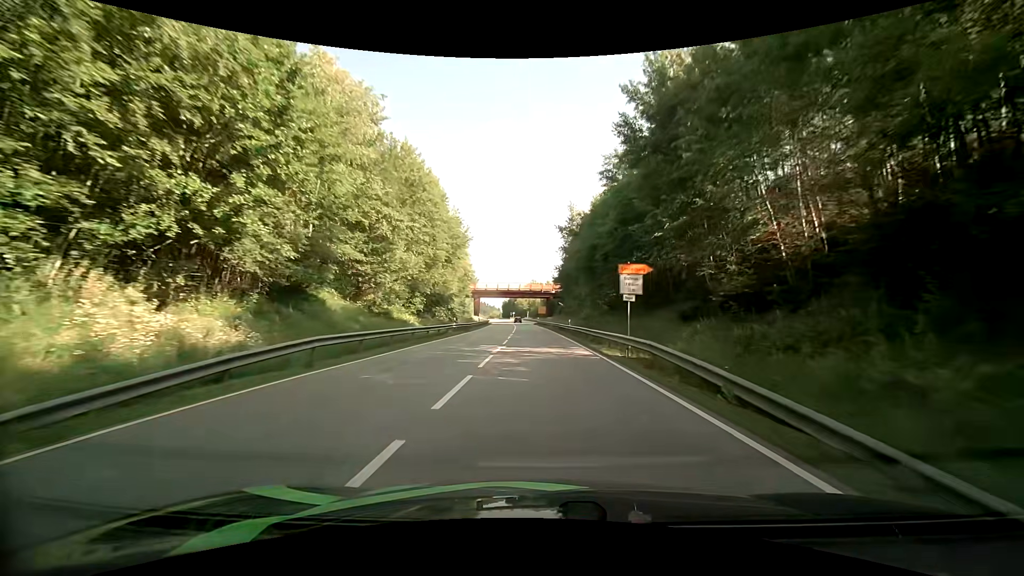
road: primary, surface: asphalt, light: Day
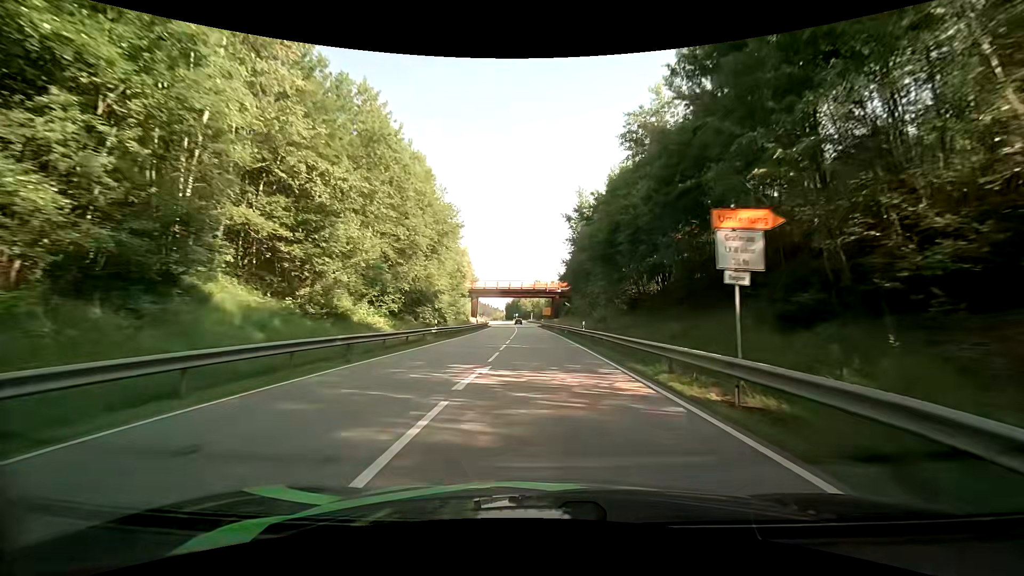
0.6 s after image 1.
(0.0, +9.3) m; 0°
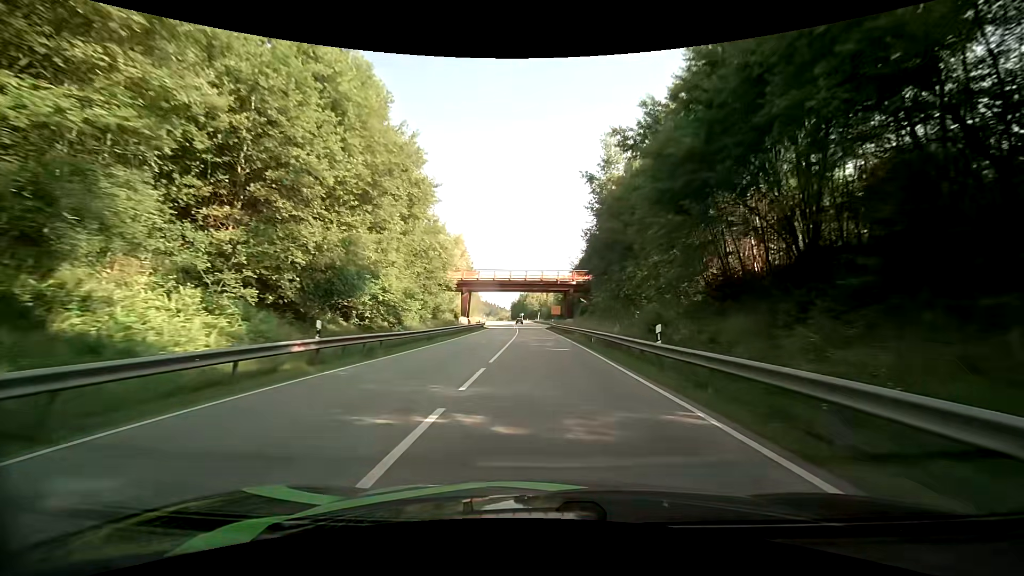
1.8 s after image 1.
(-0.4, +18.7) m; -1°
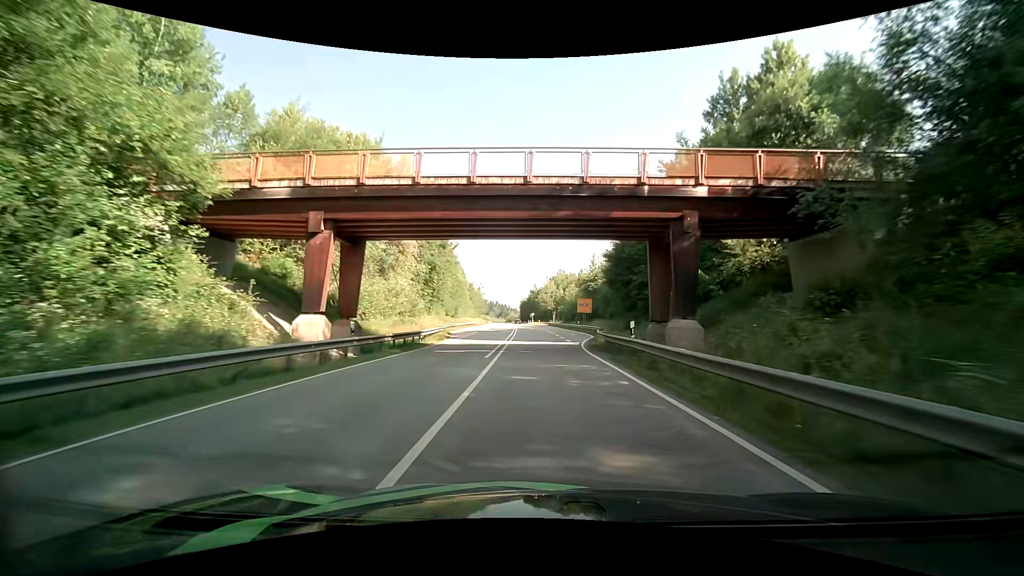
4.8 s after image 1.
(-0.9, +47.8) m; -2°
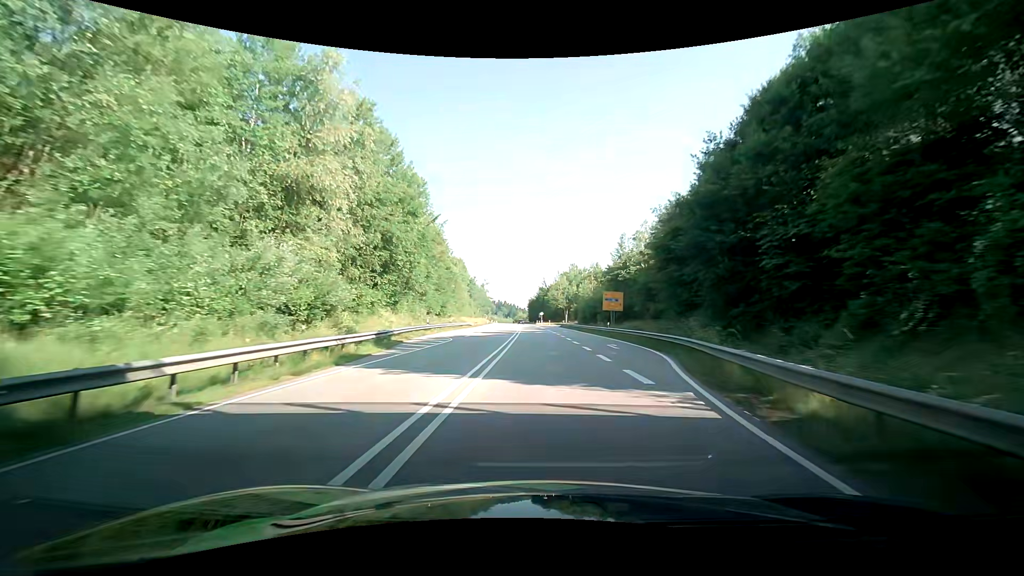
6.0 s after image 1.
(-0.2, +20.6) m; -2°
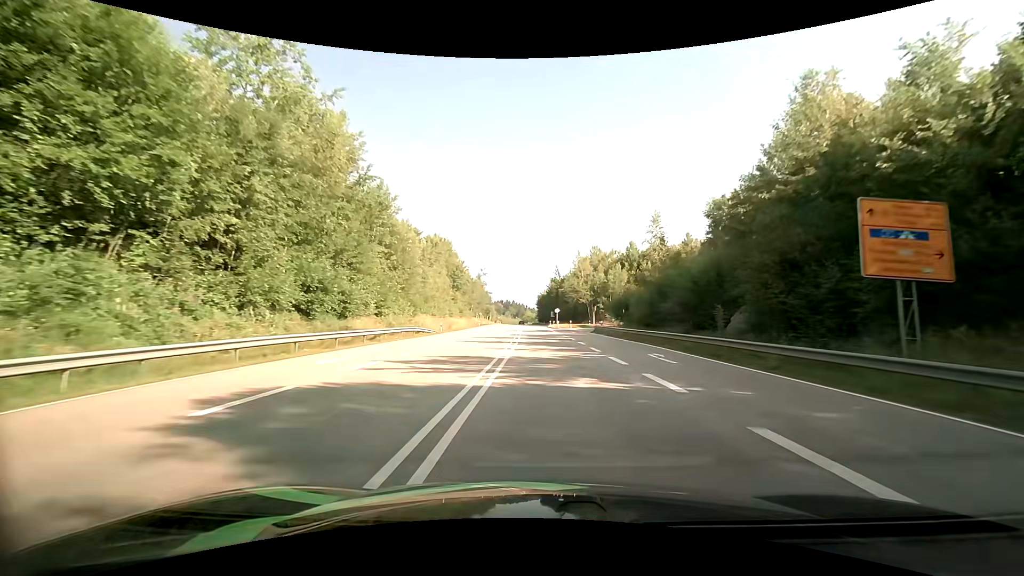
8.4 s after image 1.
(-0.4, +43.5) m; 0°
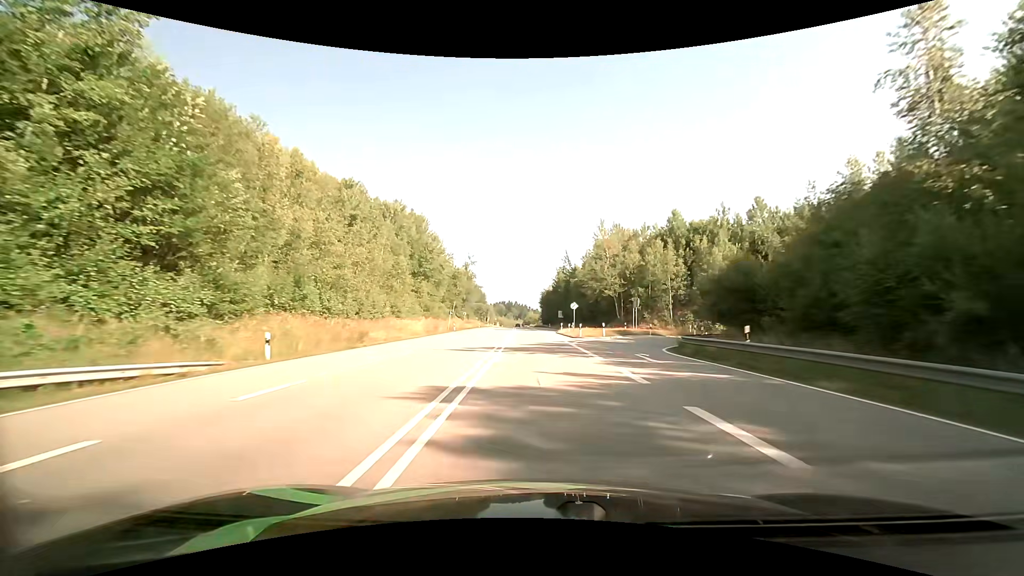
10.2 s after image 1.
(-0.2, +34.7) m; -1°
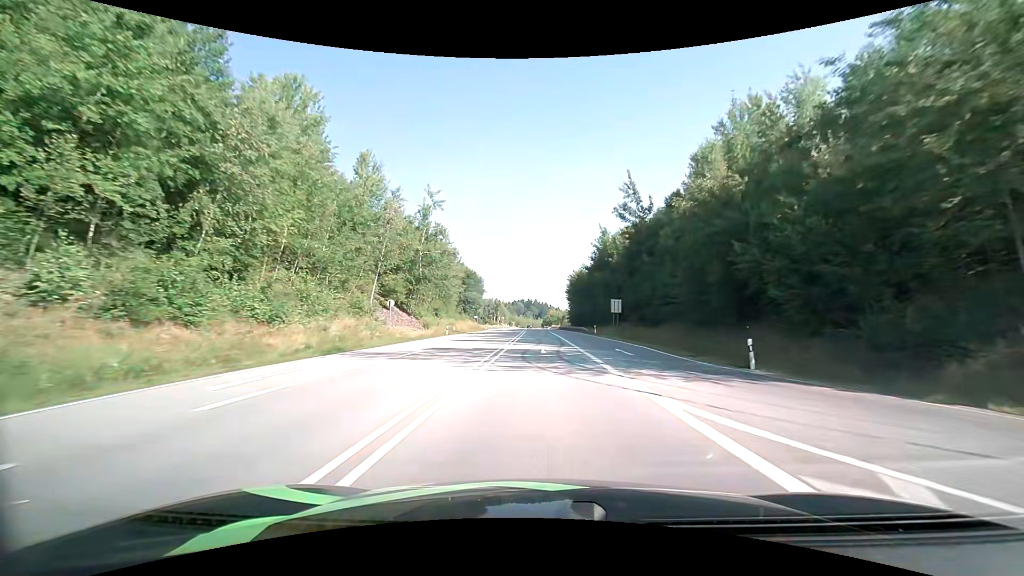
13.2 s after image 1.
(-1.1, +61.3) m; -2°
(0, +10) (0, +20) (0, +30) (0, +40) (0, +50) (0, +60) (0, +70) (0, +80) (-1, +90) (-1, +100) m
